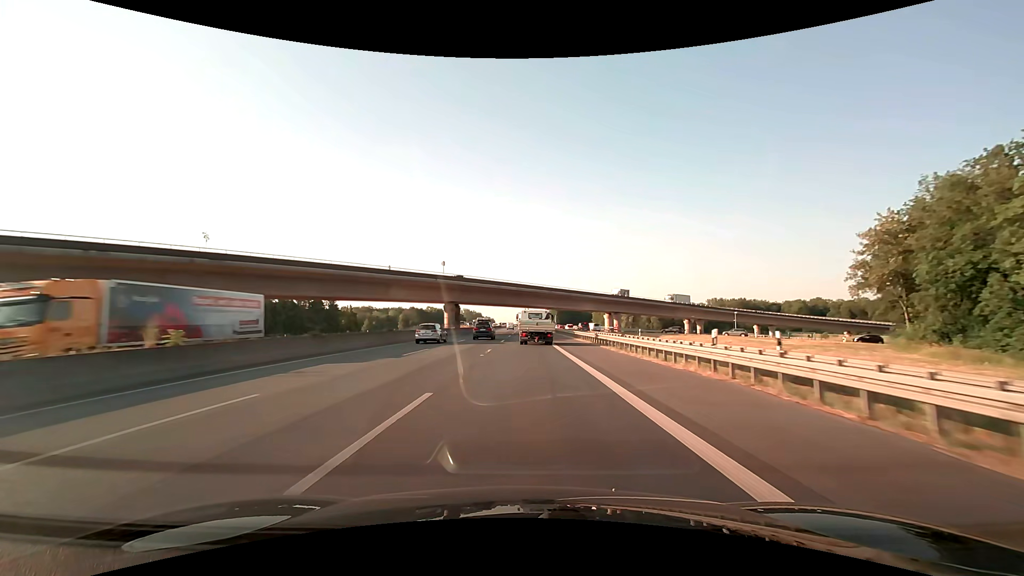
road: motorway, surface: asphalt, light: Day
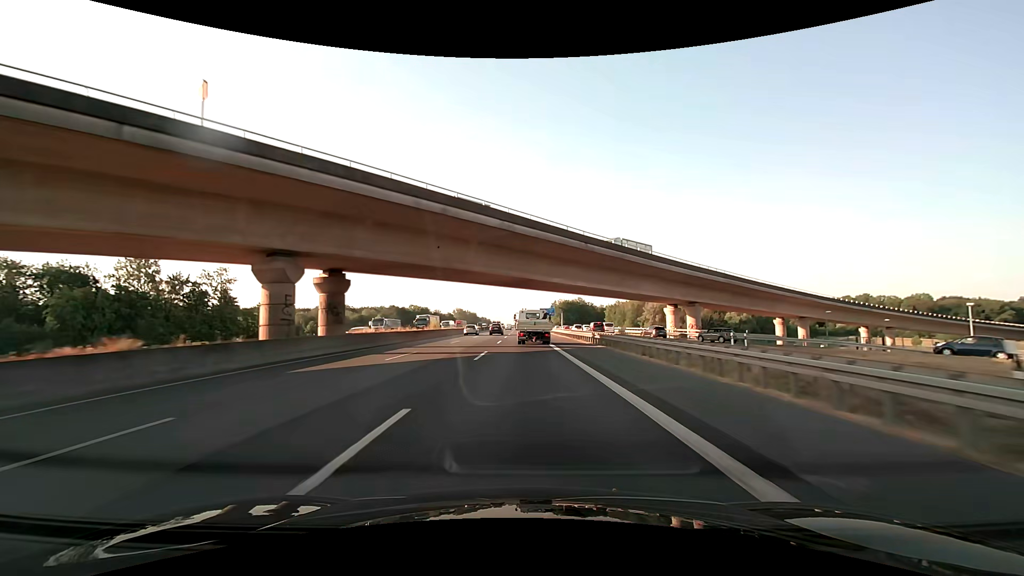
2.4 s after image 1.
(+0.1, +56.9) m; 0°
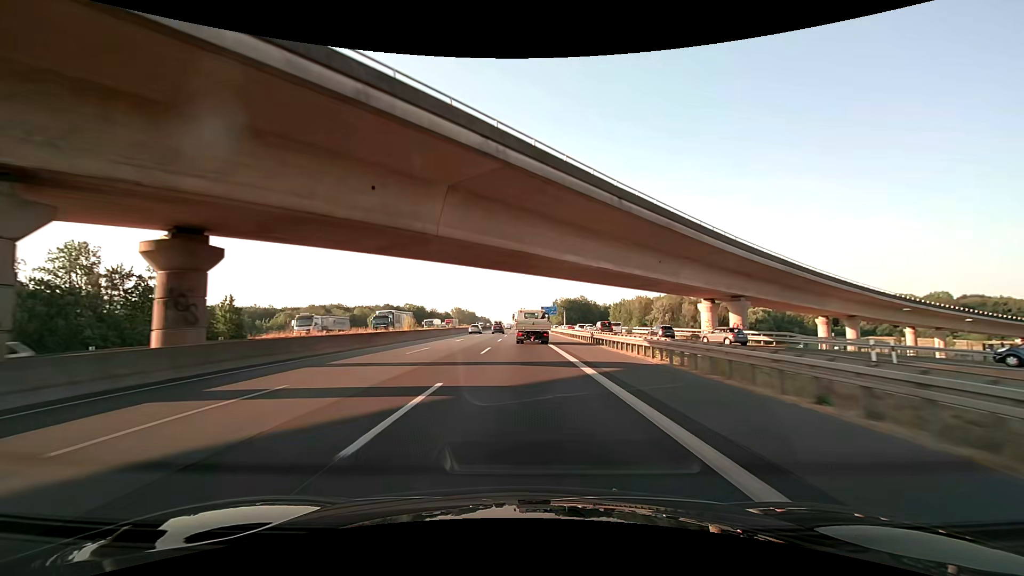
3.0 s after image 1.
(0.0, +14.2) m; 0°
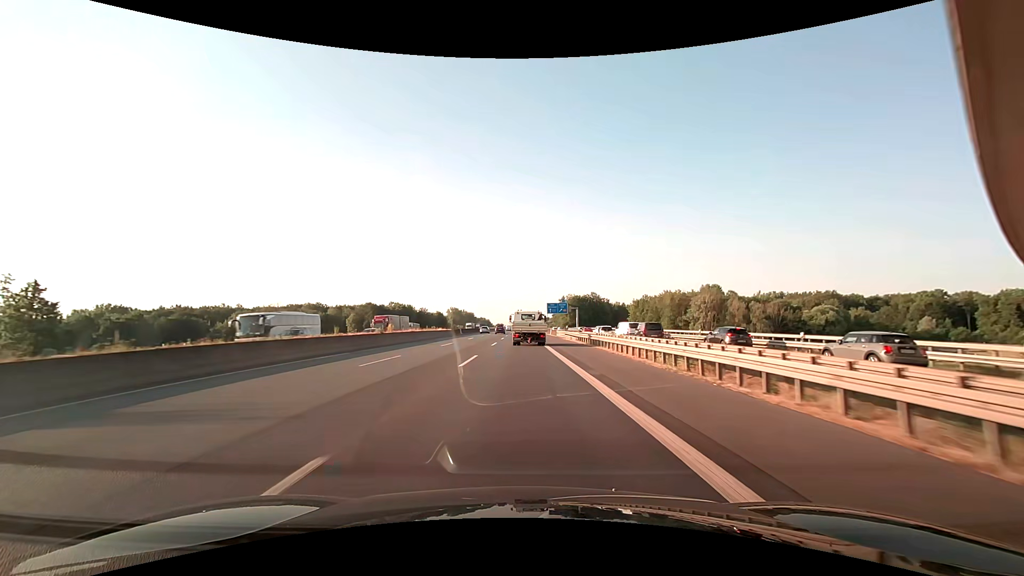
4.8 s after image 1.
(+0.3, +42.6) m; 0°
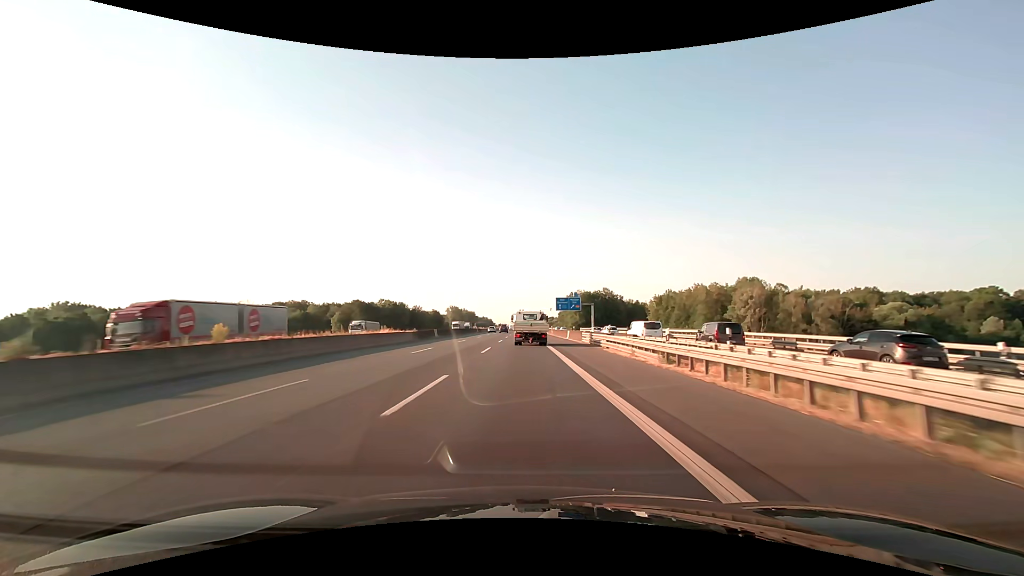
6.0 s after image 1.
(-0.2, +28.5) m; -1°
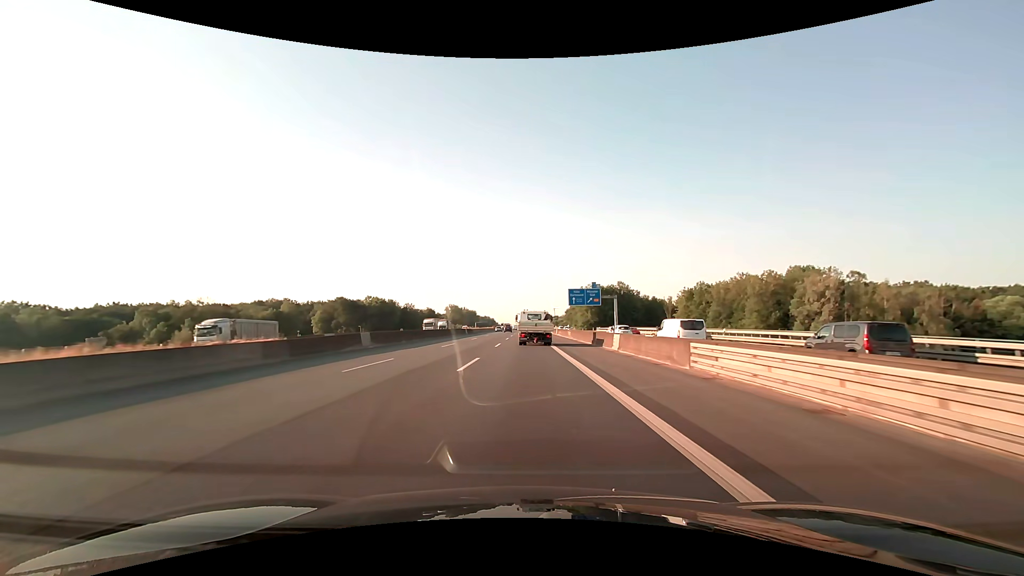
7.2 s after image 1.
(0.0, +28.5) m; 0°
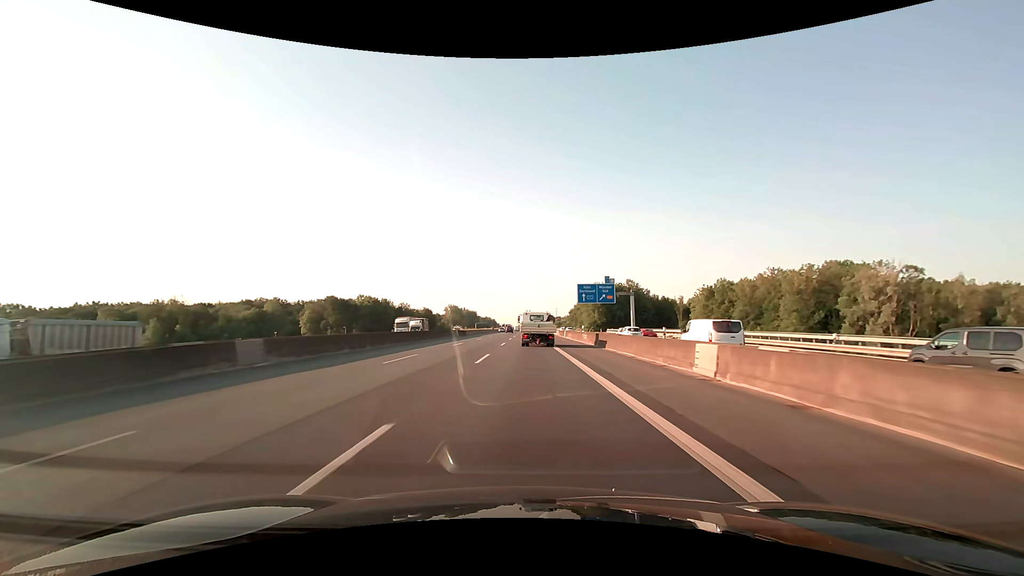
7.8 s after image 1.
(0.0, +14.3) m; 0°
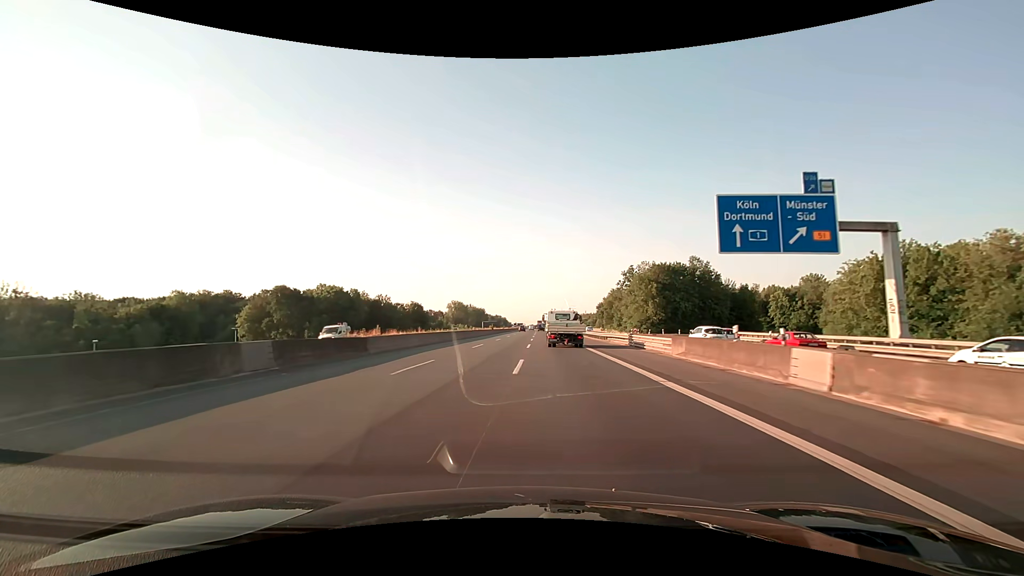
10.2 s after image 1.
(-0.9, +59.3) m; -1°
(0, +10) (0, +20) (0, +30) (0, +40) (0, +50) (0, +60) (0, +70) (0, +80) (0, +90) (+1, +100) m
